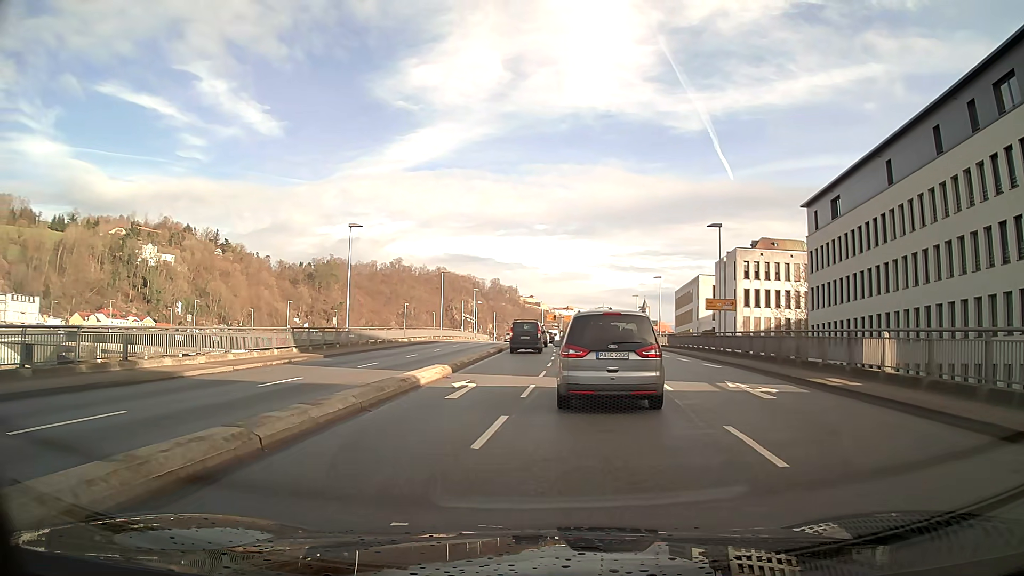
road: primary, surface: asphalt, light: Day
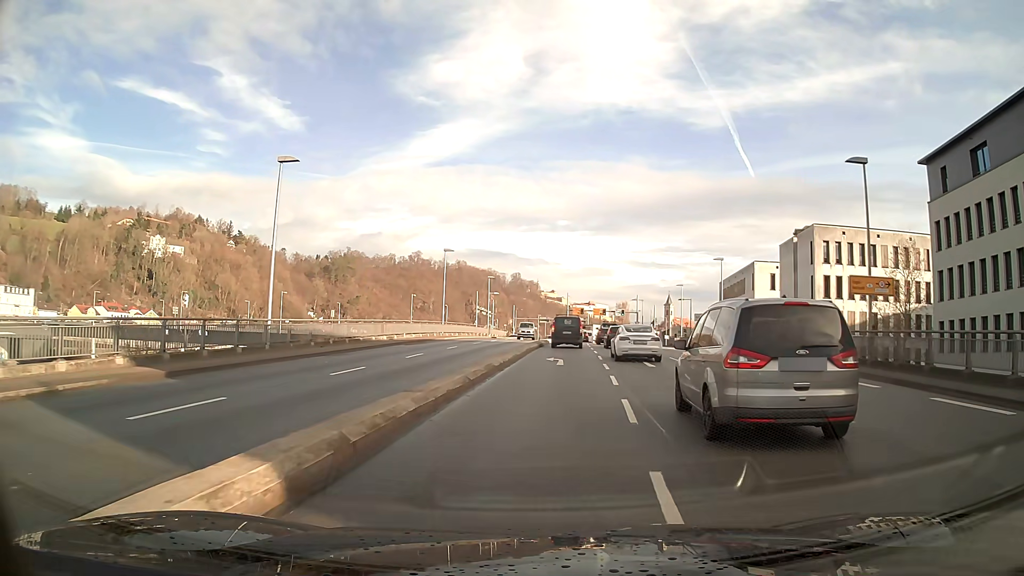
(-0.5, +17.0) m; -1°
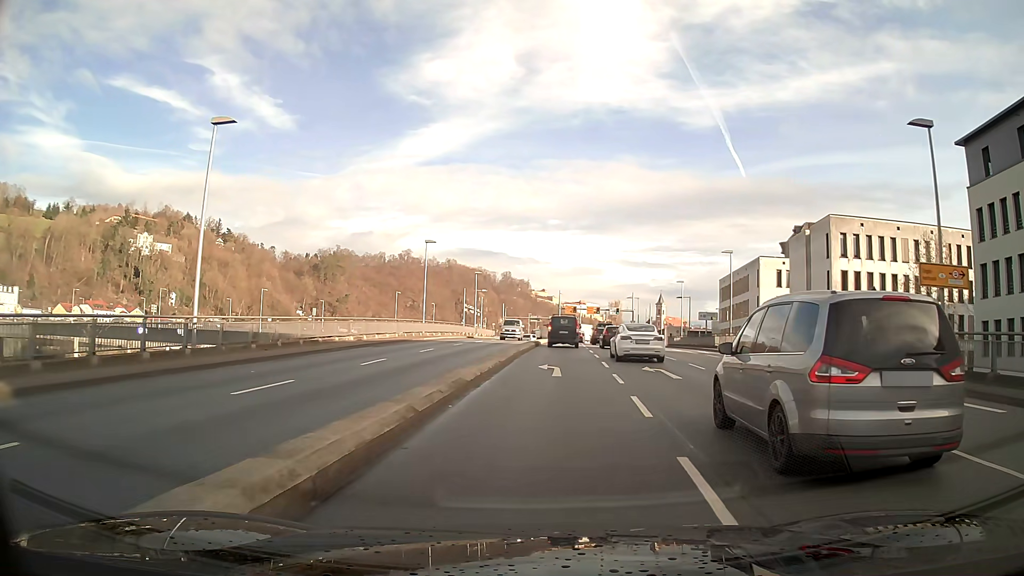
(+0.1, +5.7) m; +1°
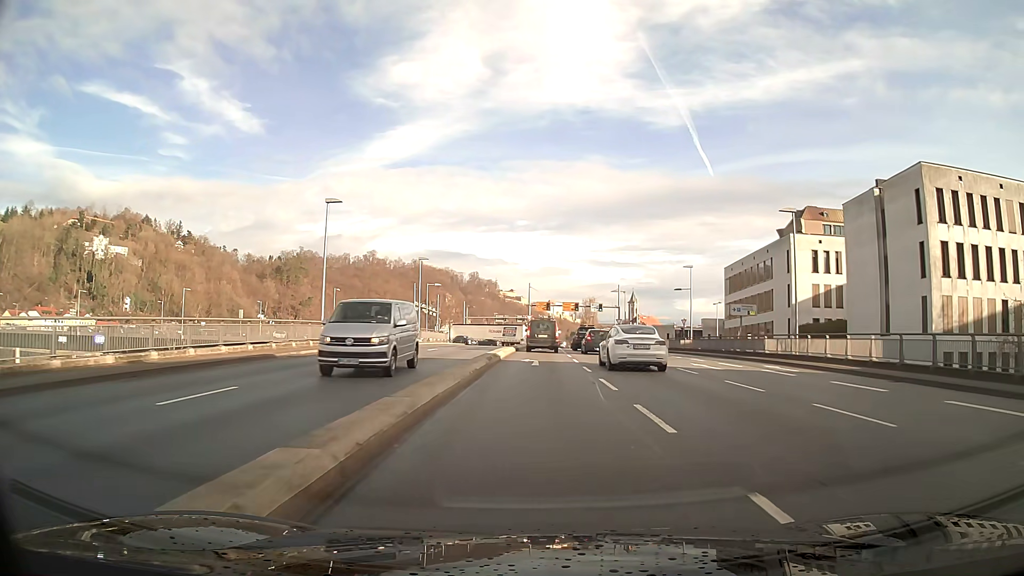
(+0.5, +19.9) m; +2°
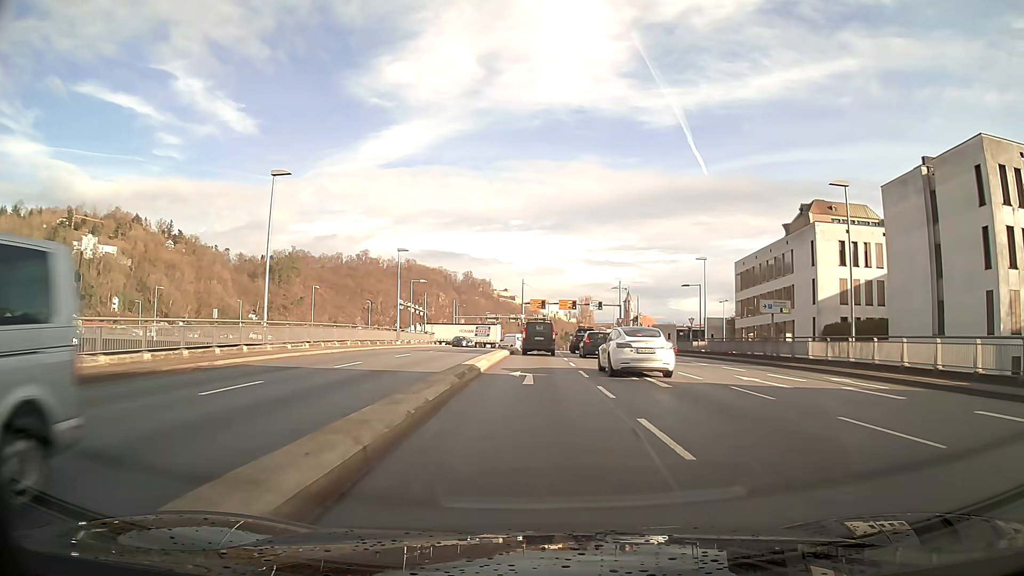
(0.0, +7.3) m; 0°
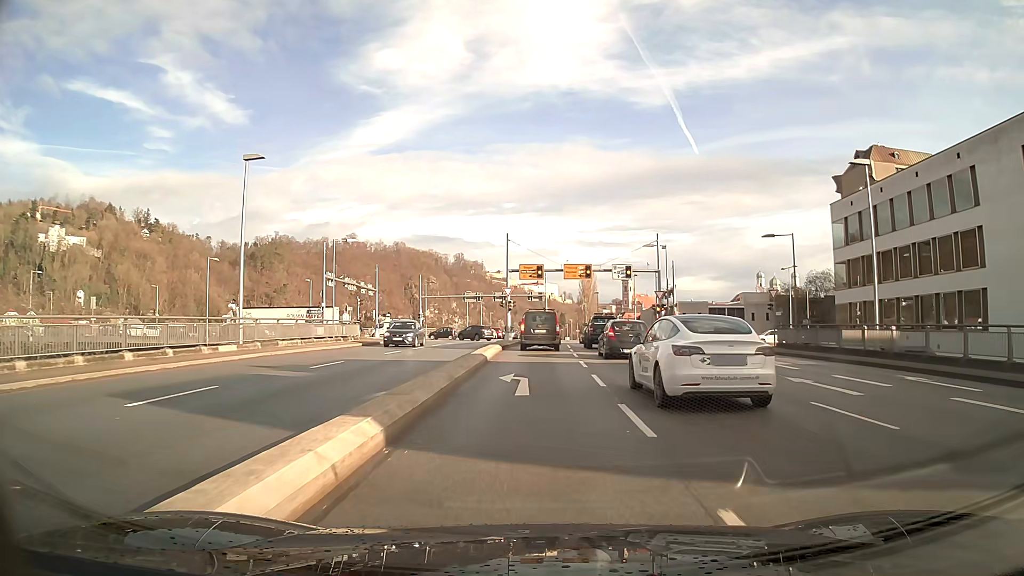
(+0.2, +29.4) m; +1°
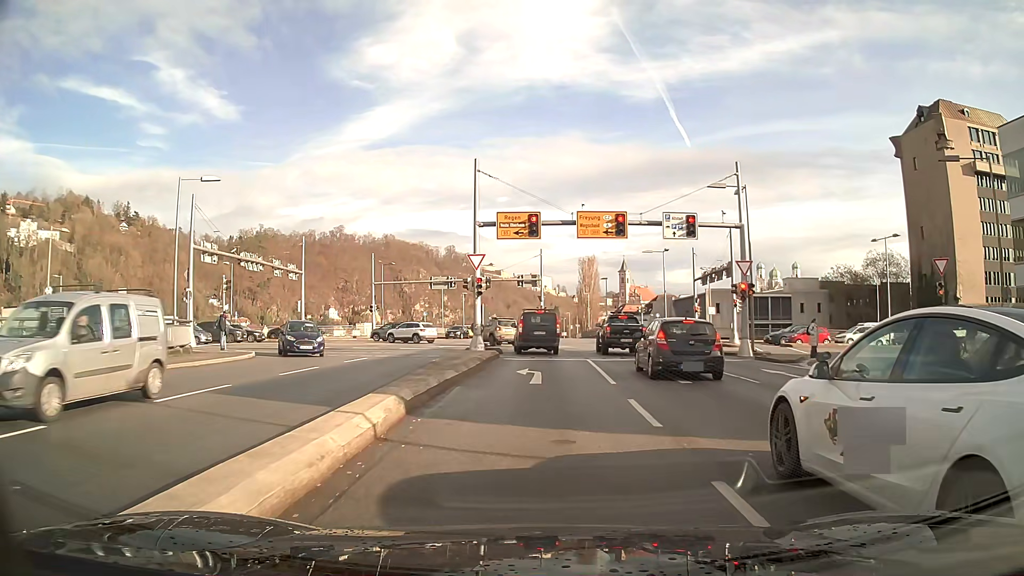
(+0.1, +23.0) m; 0°
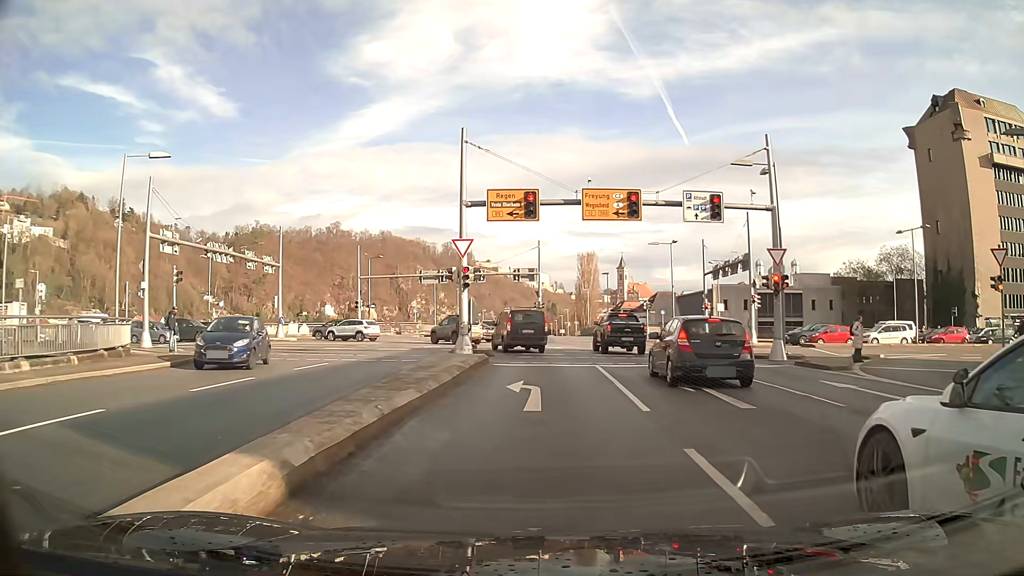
(0.0, +4.5) m; 0°
